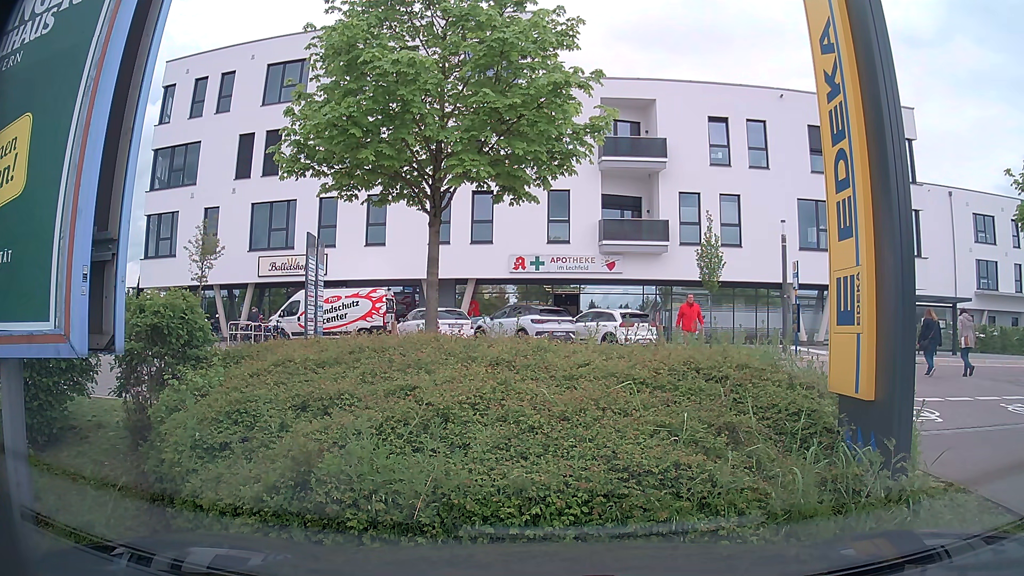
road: service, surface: asphalt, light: Day
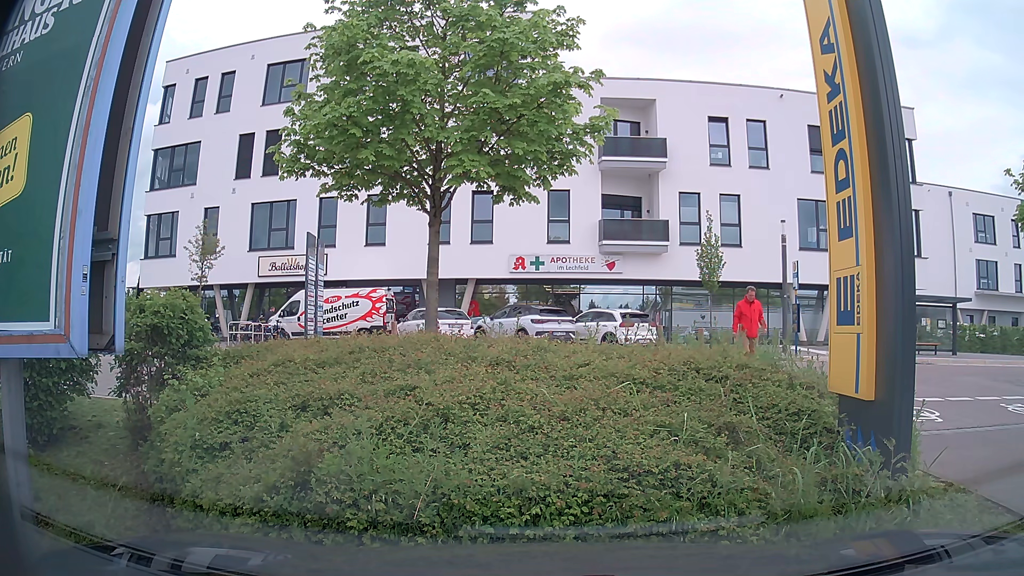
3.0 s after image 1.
(0.0, 0.0) m; 0°
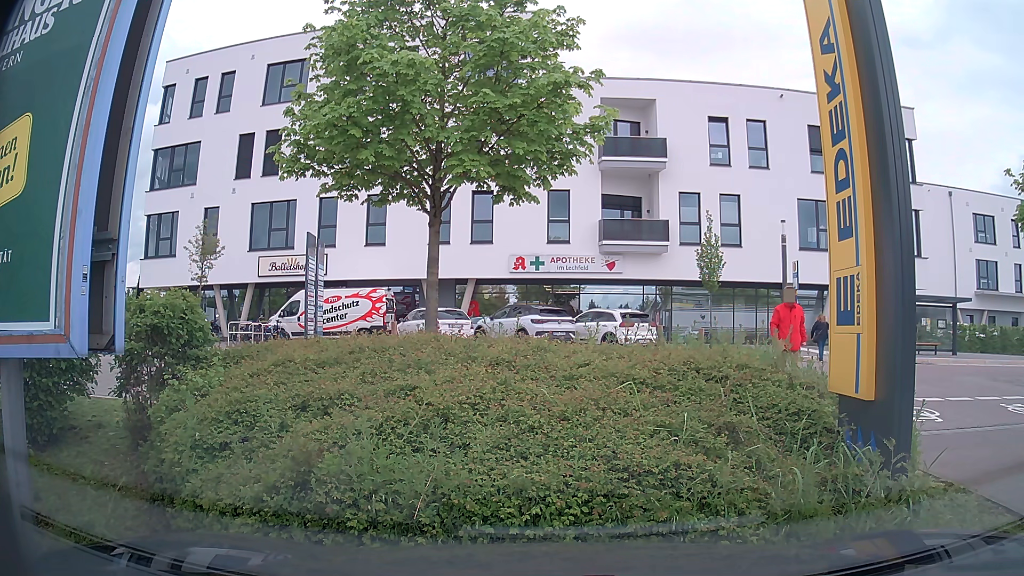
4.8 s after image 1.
(0.0, 0.0) m; 0°
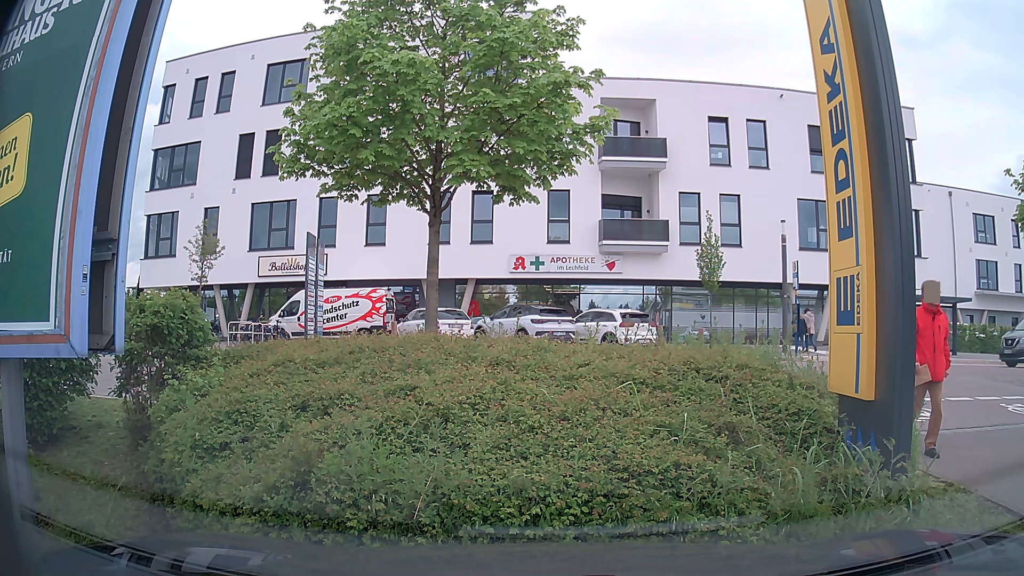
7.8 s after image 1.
(0.0, 0.0) m; 0°
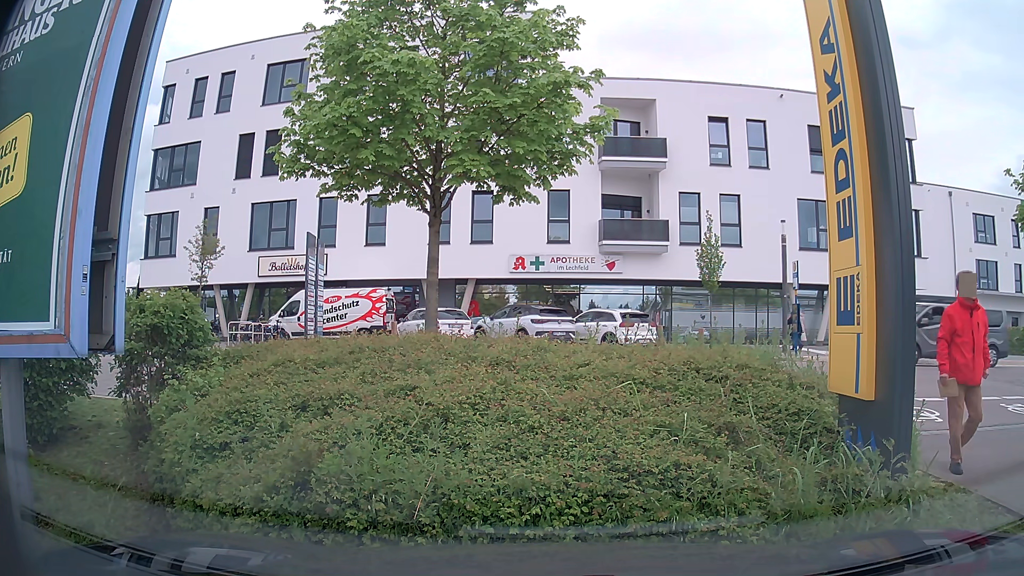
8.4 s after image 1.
(0.0, 0.0) m; 0°
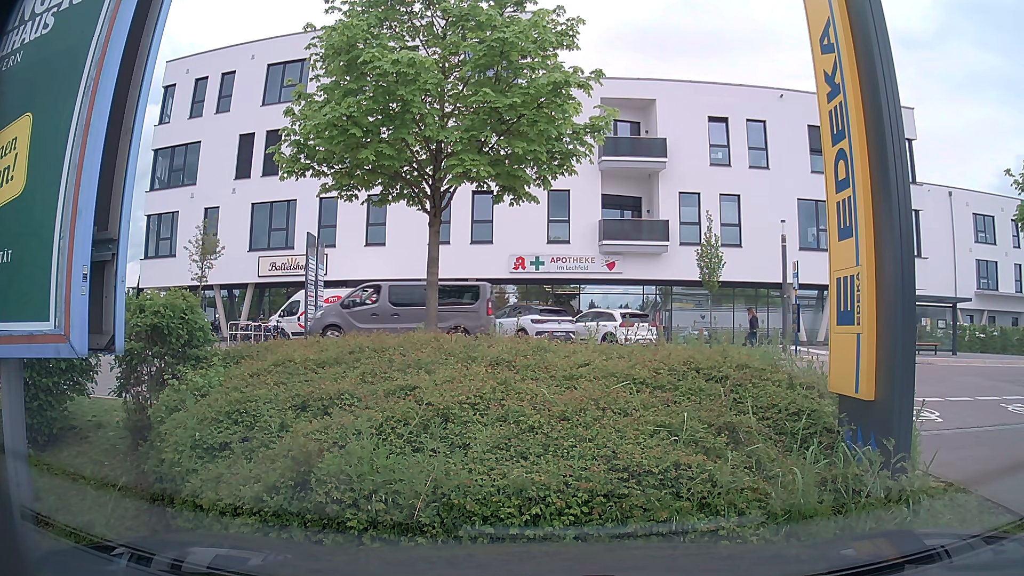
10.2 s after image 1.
(0.0, 0.0) m; 0°
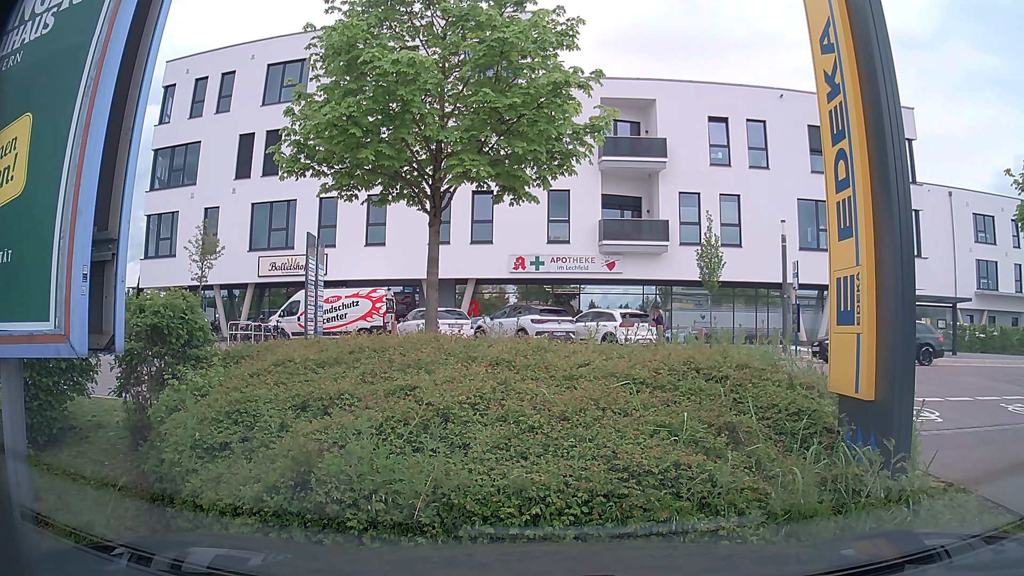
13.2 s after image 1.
(0.0, 0.0) m; 0°
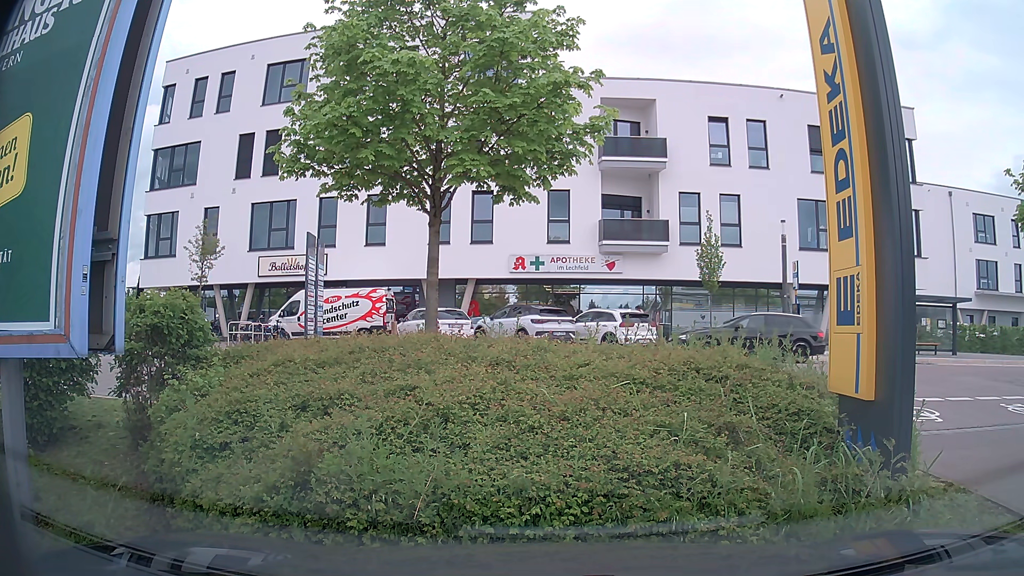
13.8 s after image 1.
(0.0, 0.0) m; 0°
